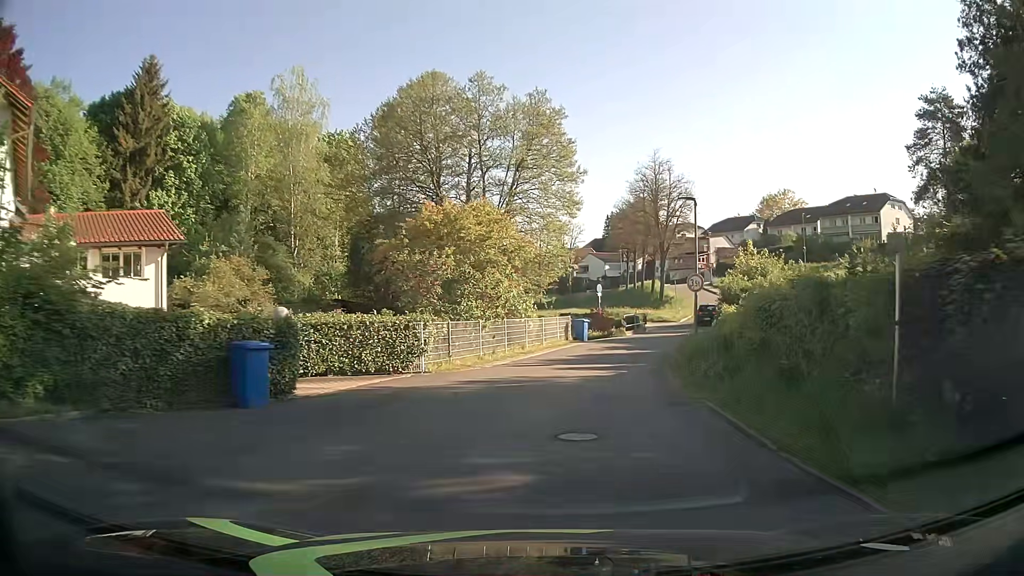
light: Day
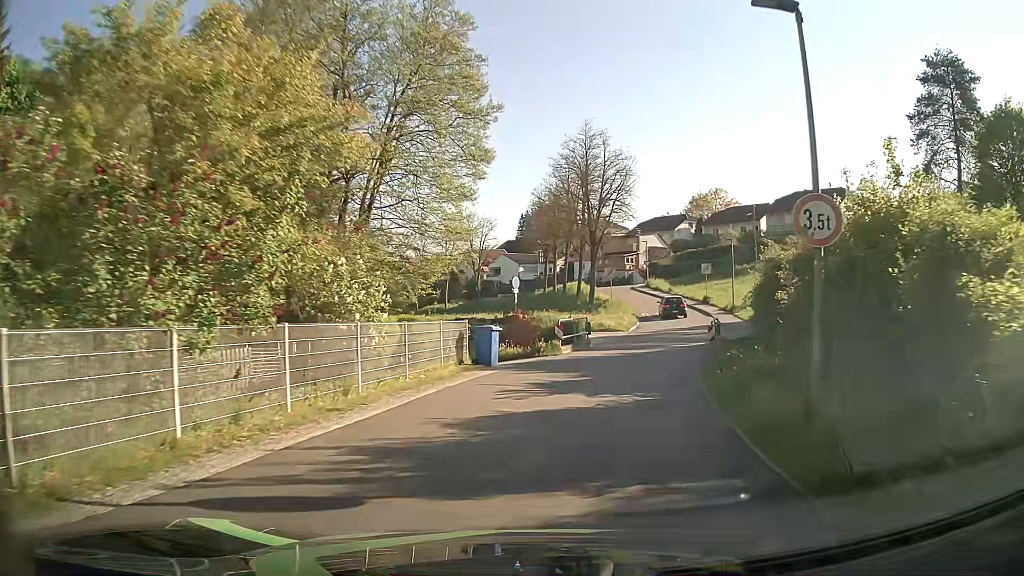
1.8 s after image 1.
(+0.9, +14.6) m; +8°
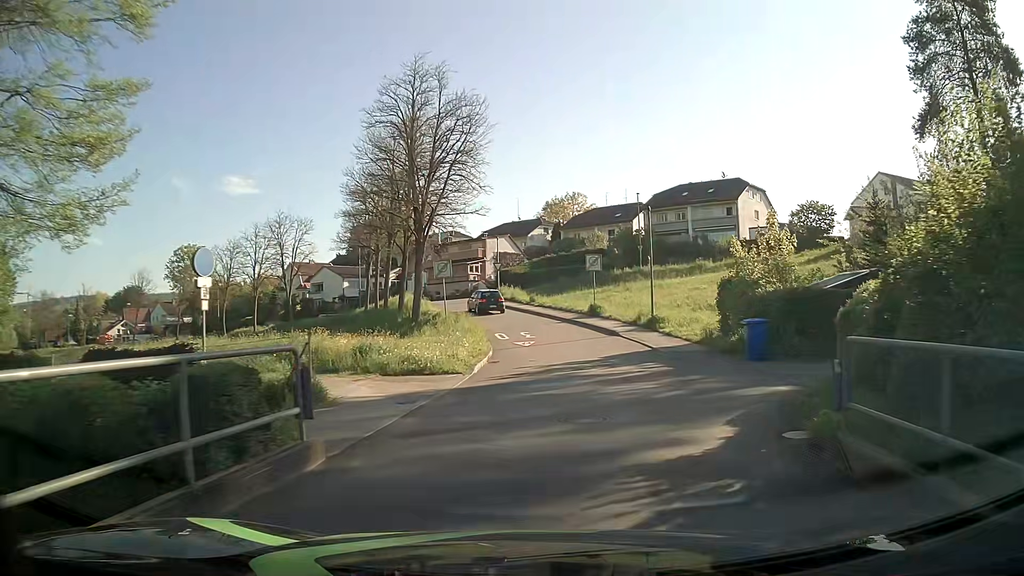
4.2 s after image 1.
(+2.4, +19.8) m; +13°
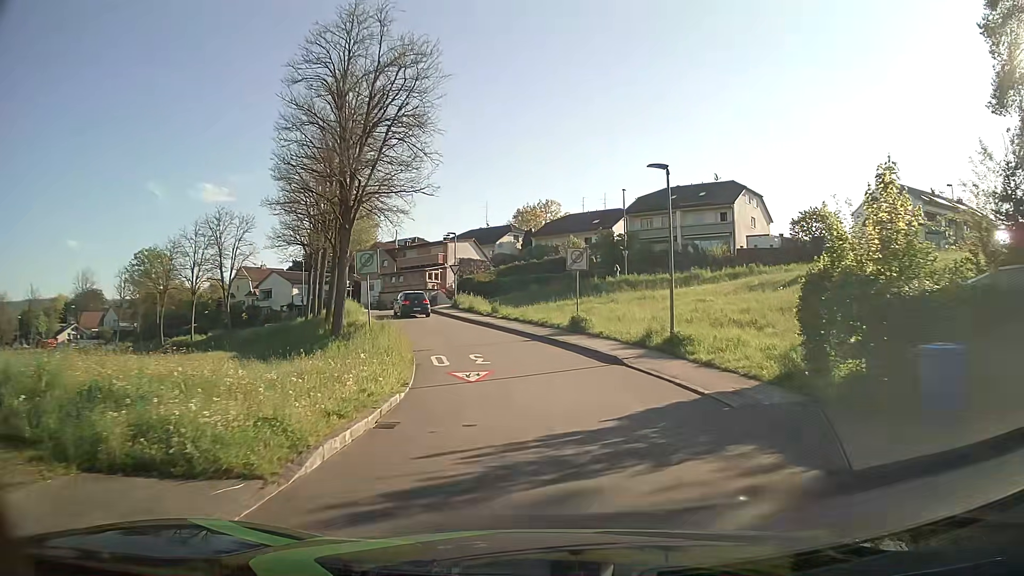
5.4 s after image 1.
(+0.3, +10.0) m; +2°
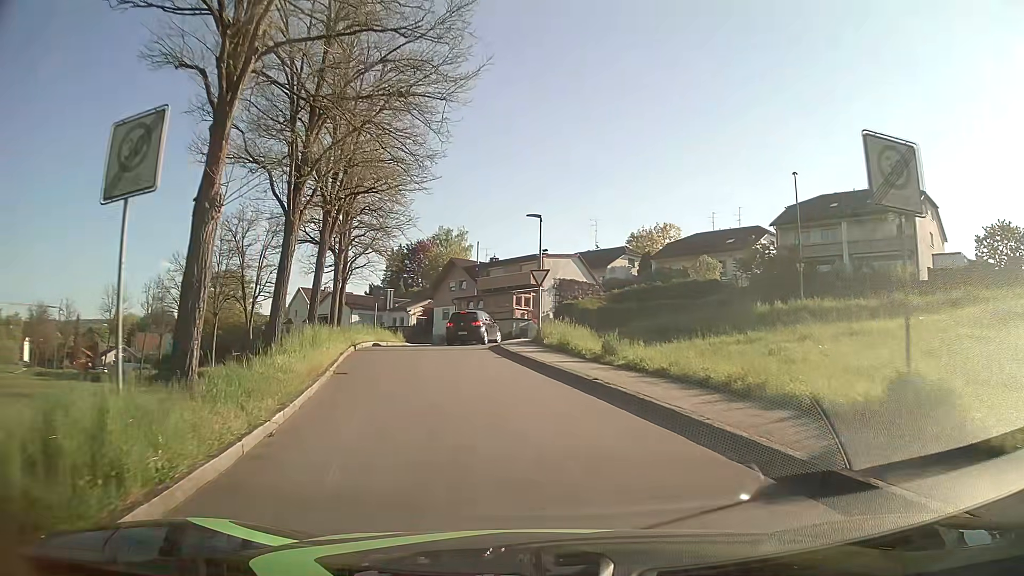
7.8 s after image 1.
(-0.9, +19.2) m; -9°
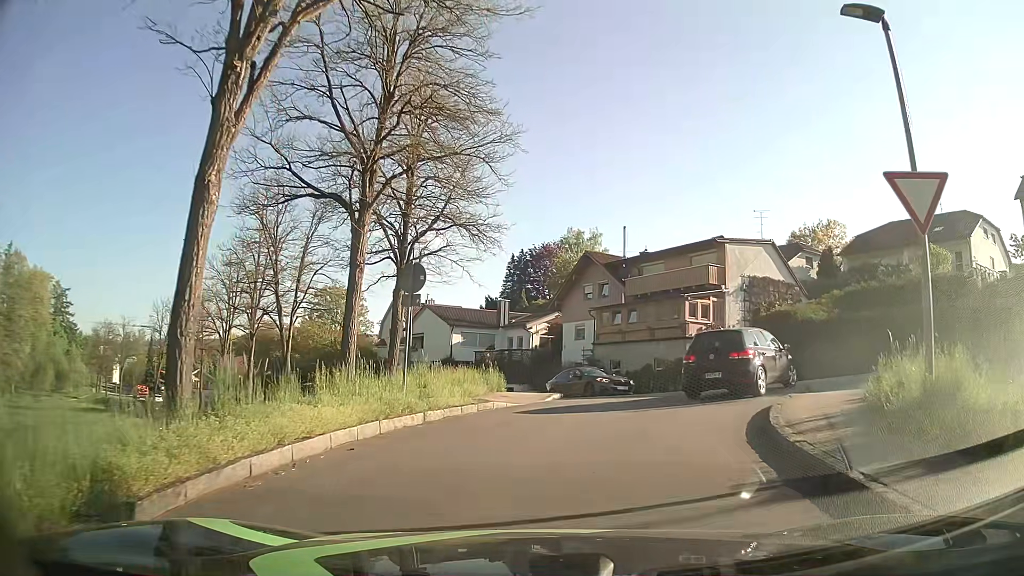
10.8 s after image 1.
(-2.4, +19.1) m; -12°
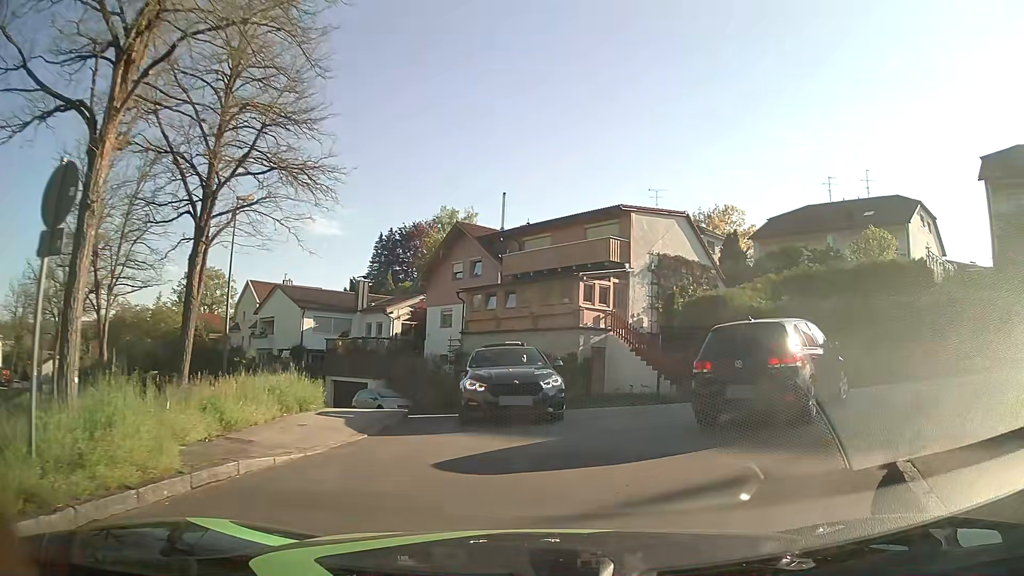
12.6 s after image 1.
(+0.5, +7.2) m; +11°
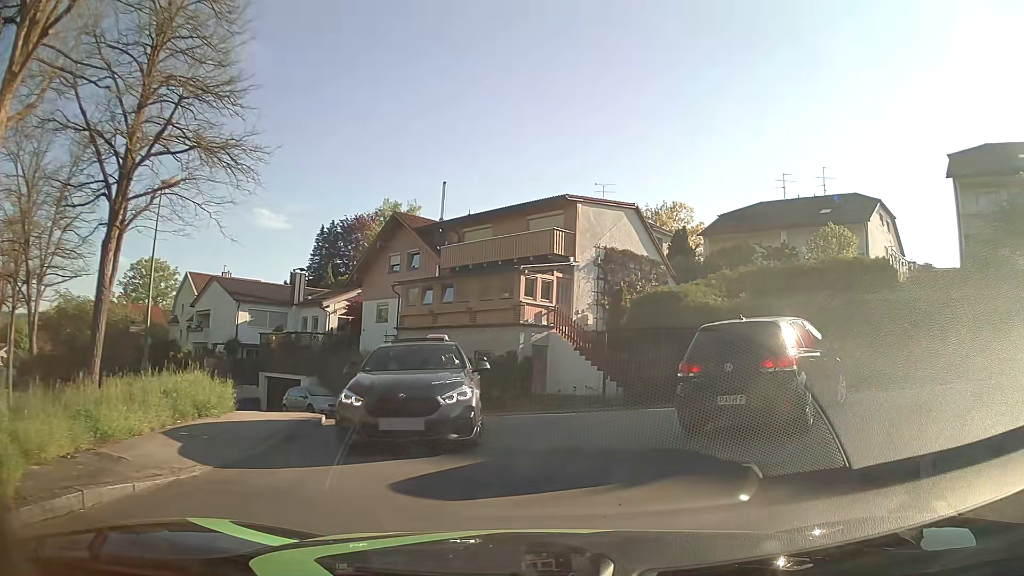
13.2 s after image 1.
(0.0, +1.6) m; +5°
